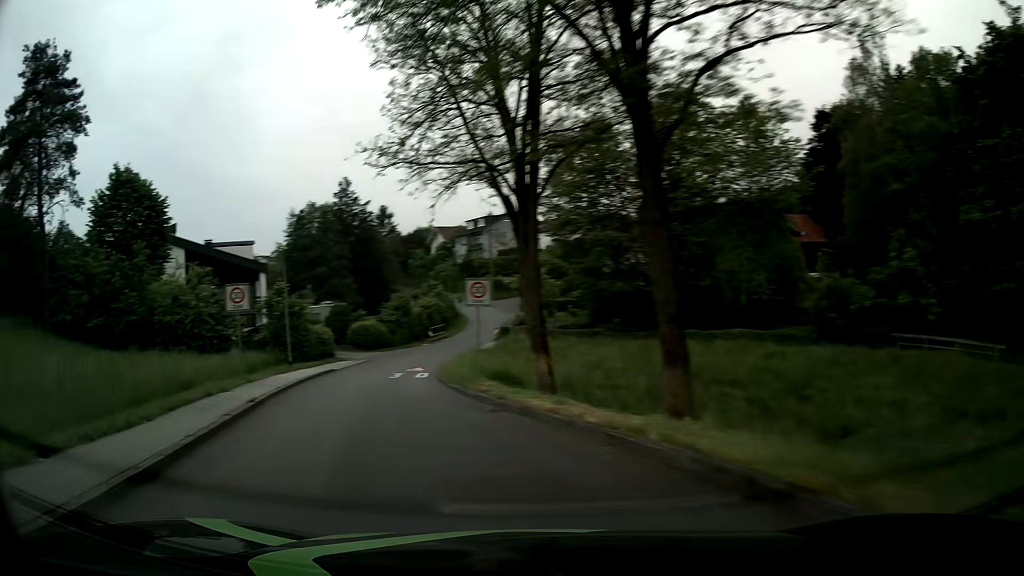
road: residential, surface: asphalt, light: Day
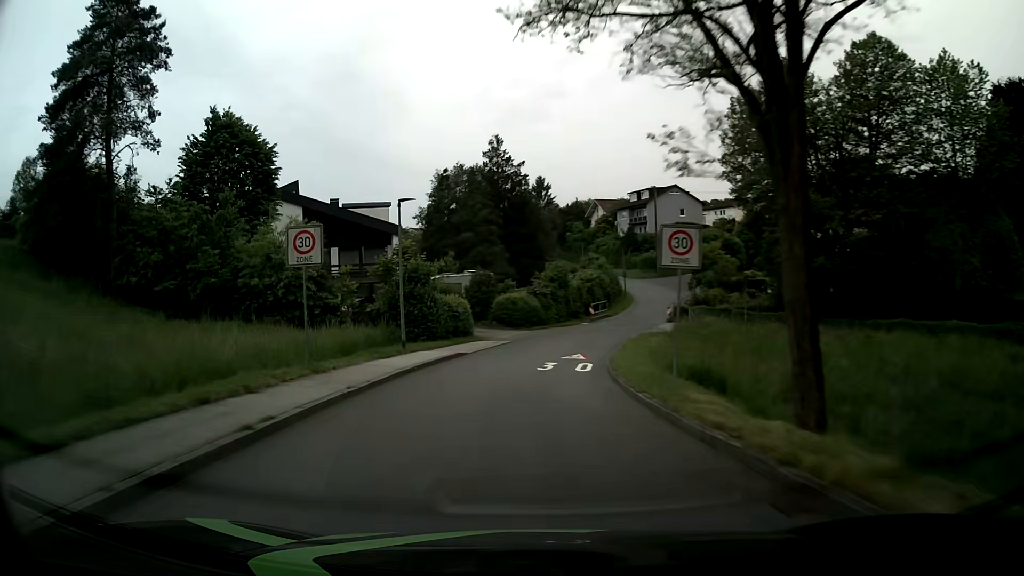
(-1.1, +7.9) m; -13°
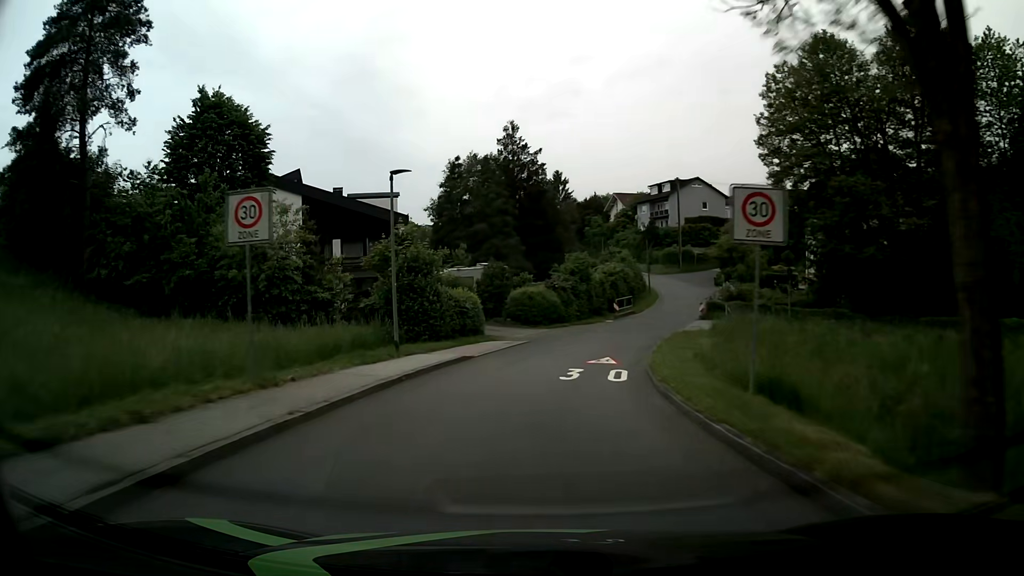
(-0.1, +4.0) m; -2°
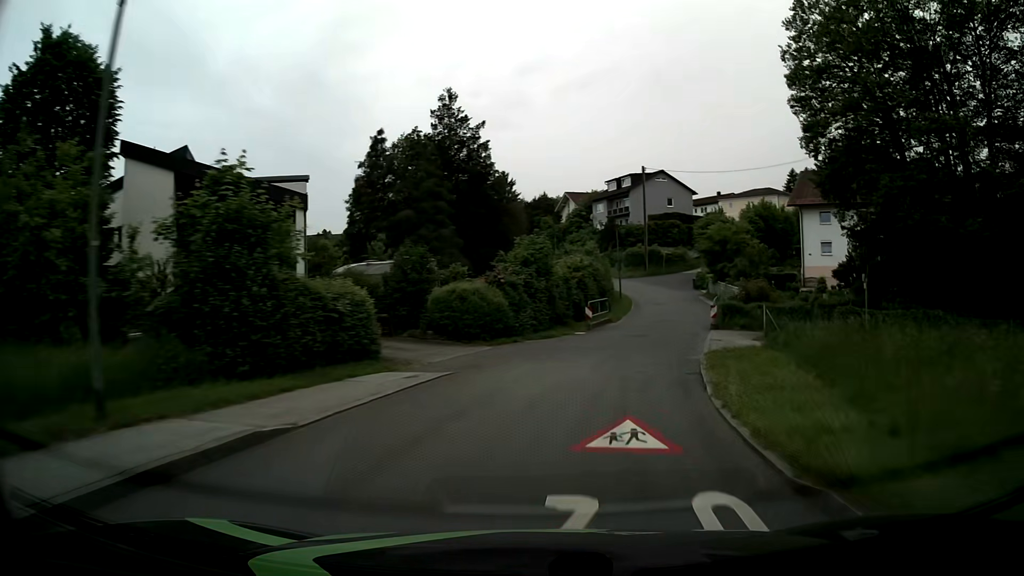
(+0.3, +12.2) m; +5°
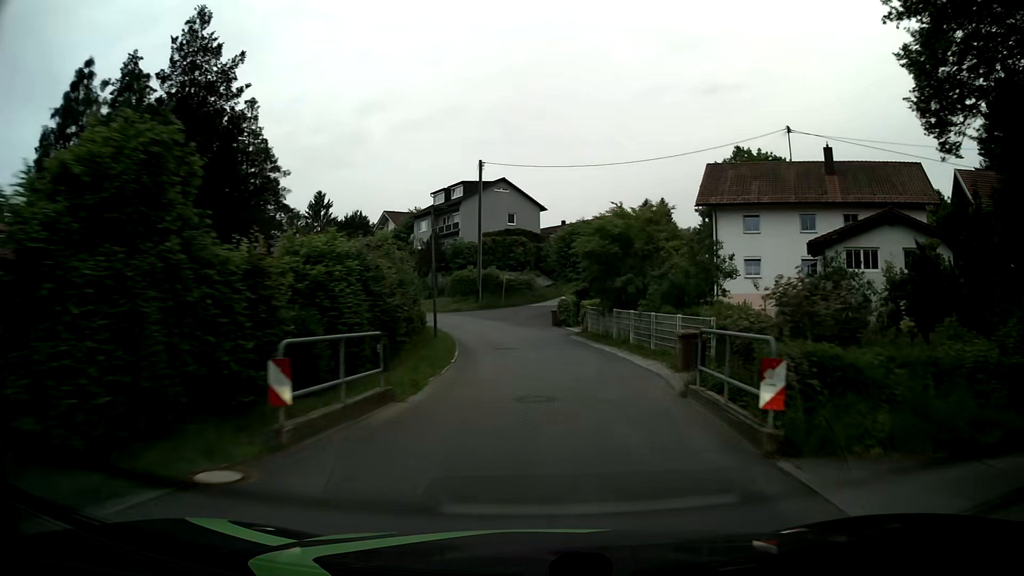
(+2.6, +20.0) m; +14°
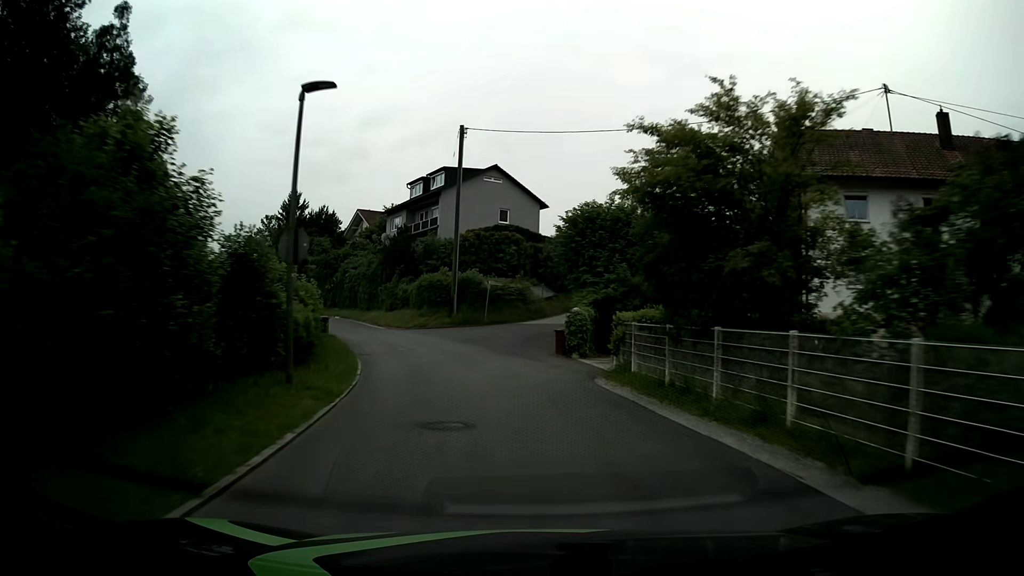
(+0.2, +14.7) m; 0°
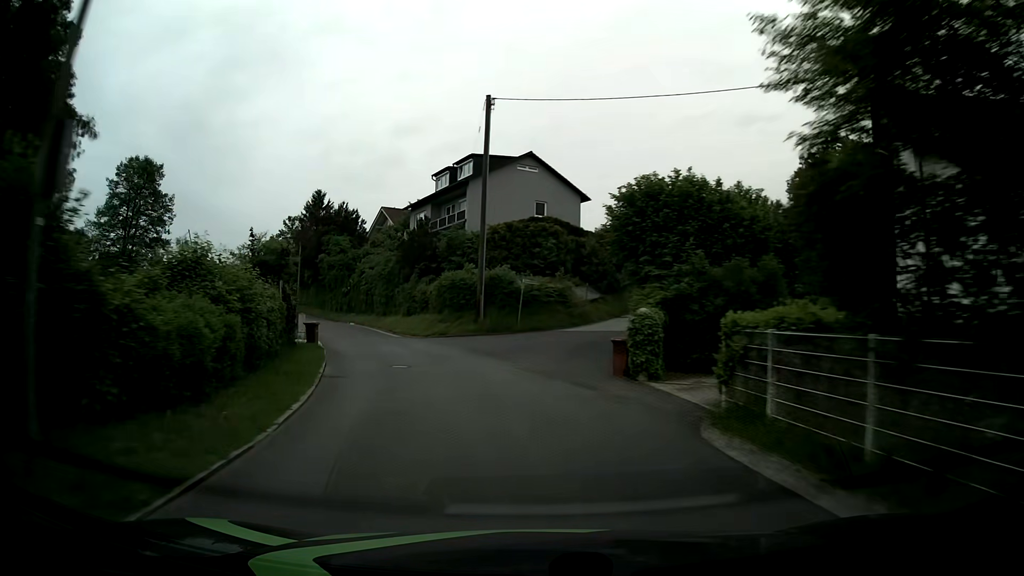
(0.0, +6.8) m; -2°
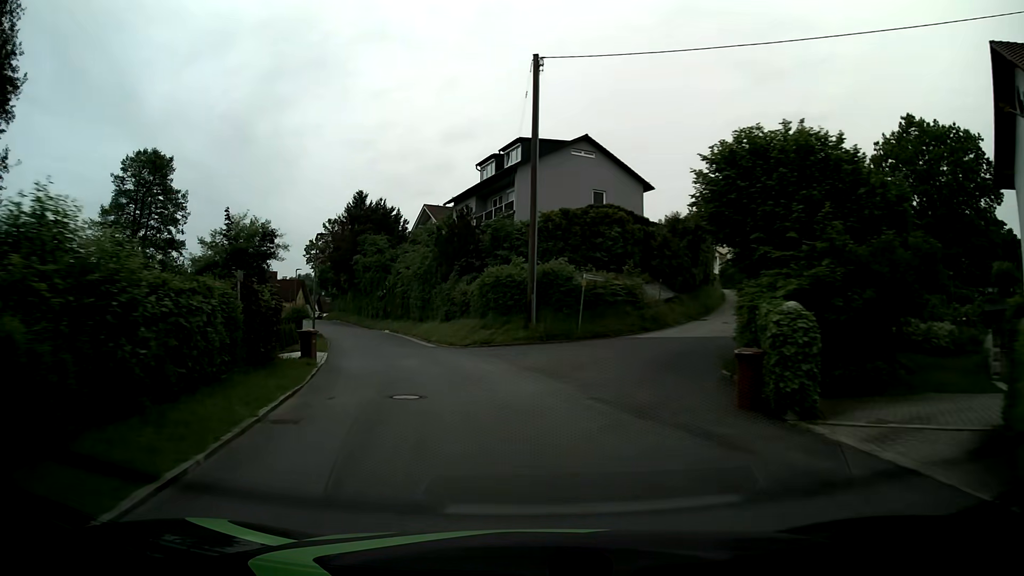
(-0.3, +6.2) m; -4°
